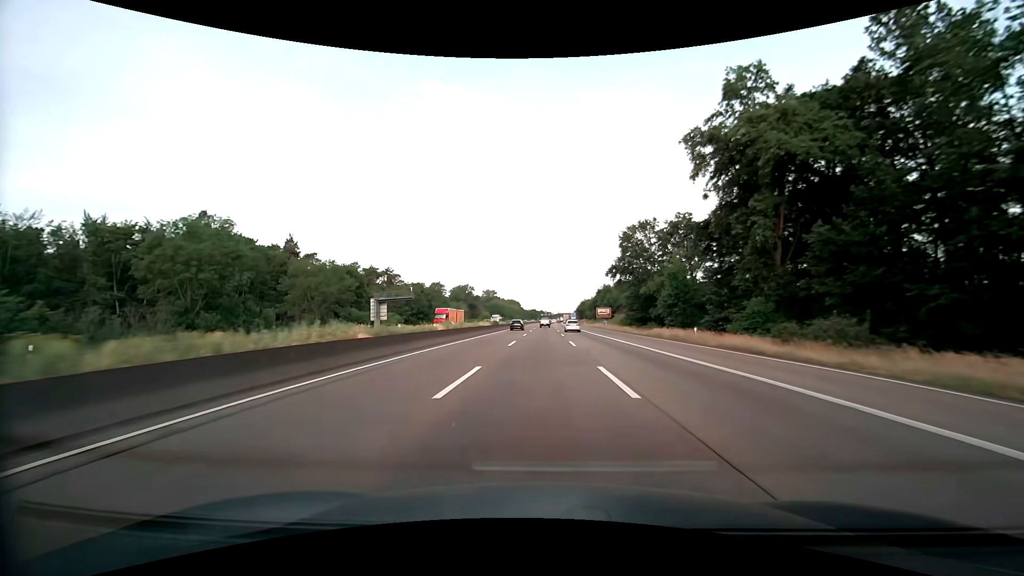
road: motorway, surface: asphalt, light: Day
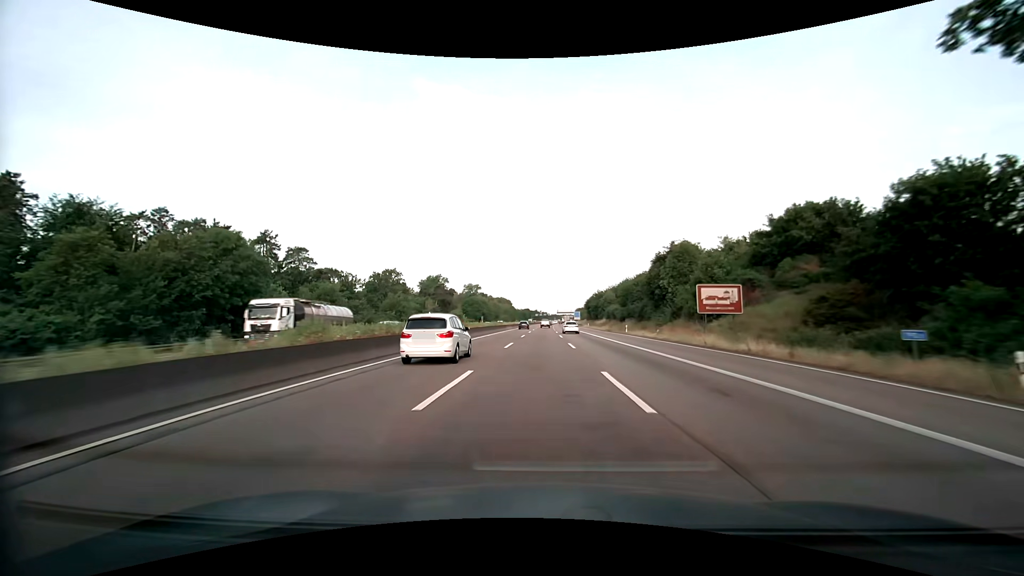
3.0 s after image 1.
(+0.5, +73.0) m; +1°
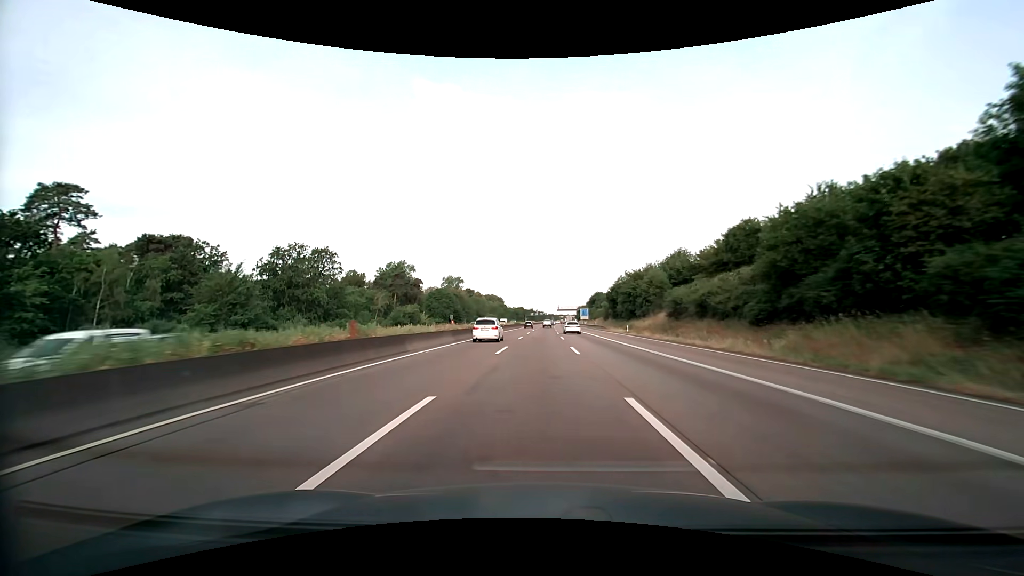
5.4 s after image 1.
(+0.2, +58.7) m; +1°
(0, +10) (0, +20) (0, +30) (0, +40) (0, +50) (0, +60) (0, +70) (0, +80) (0, +90) (+1, +100) m
